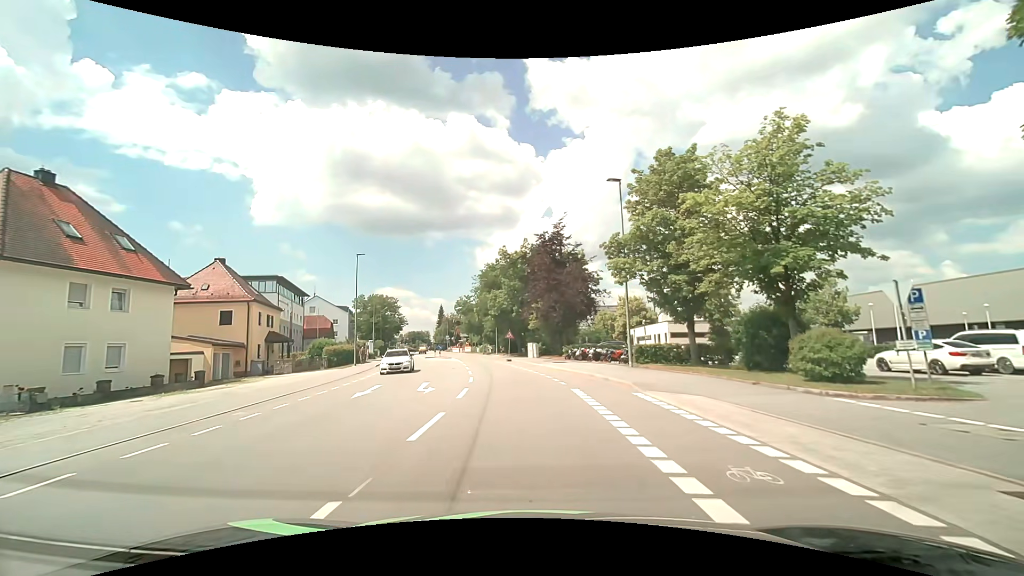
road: tertiary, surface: asphalt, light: Day
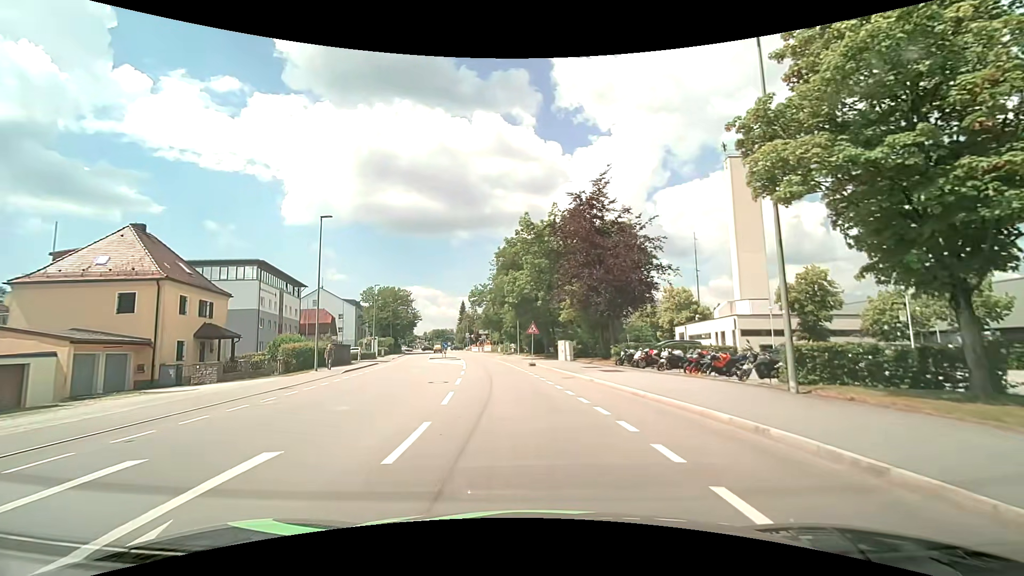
(-0.4, +13.7) m; -3°
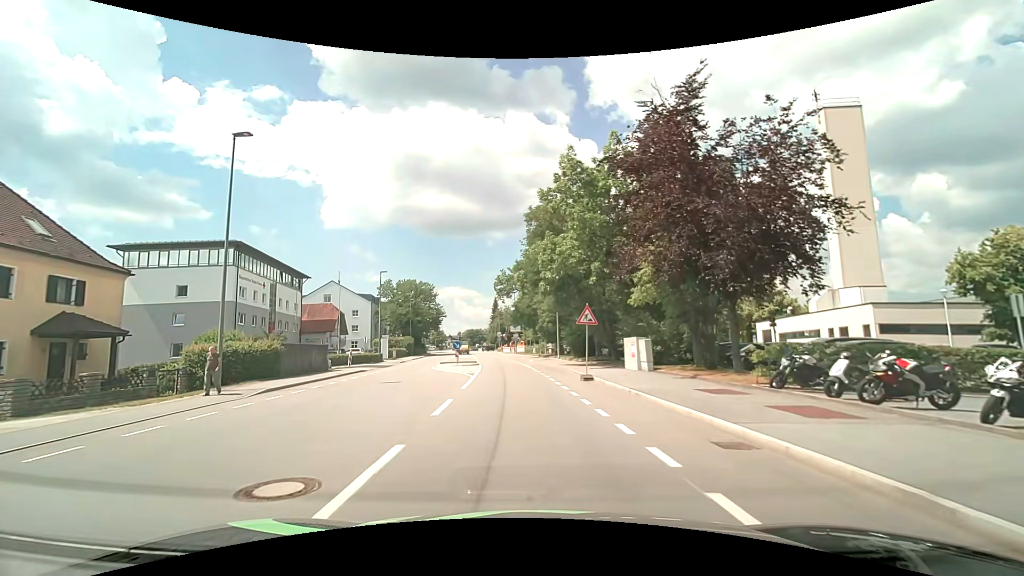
(-0.5, +14.2) m; -3°
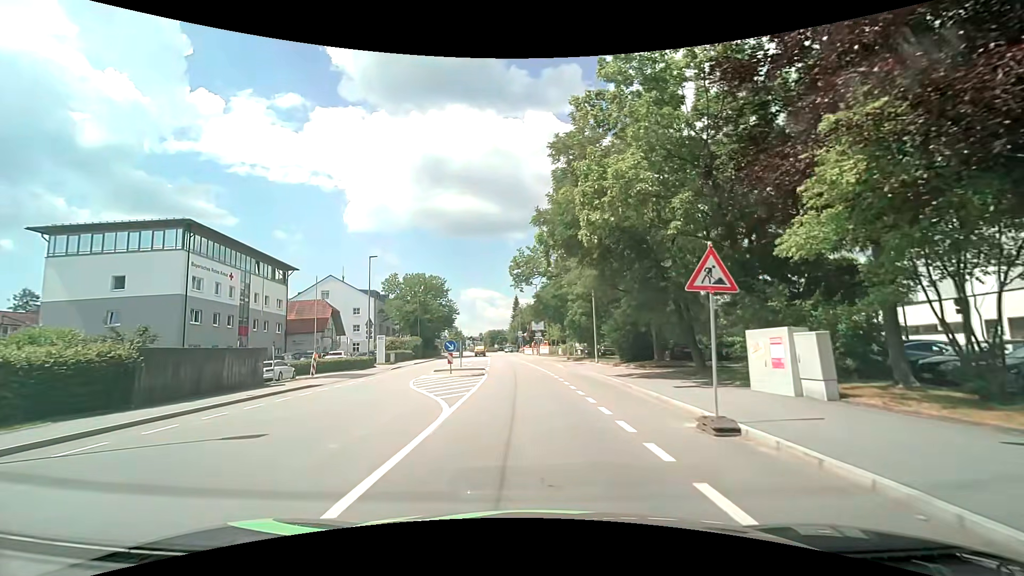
(-0.4, +11.8) m; -3°
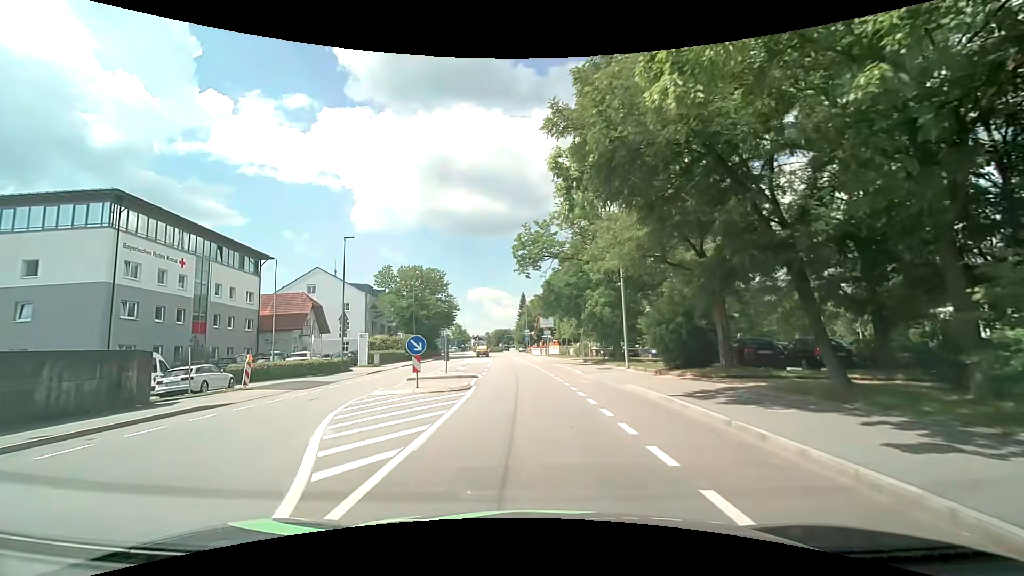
(-0.1, +8.3) m; -1°
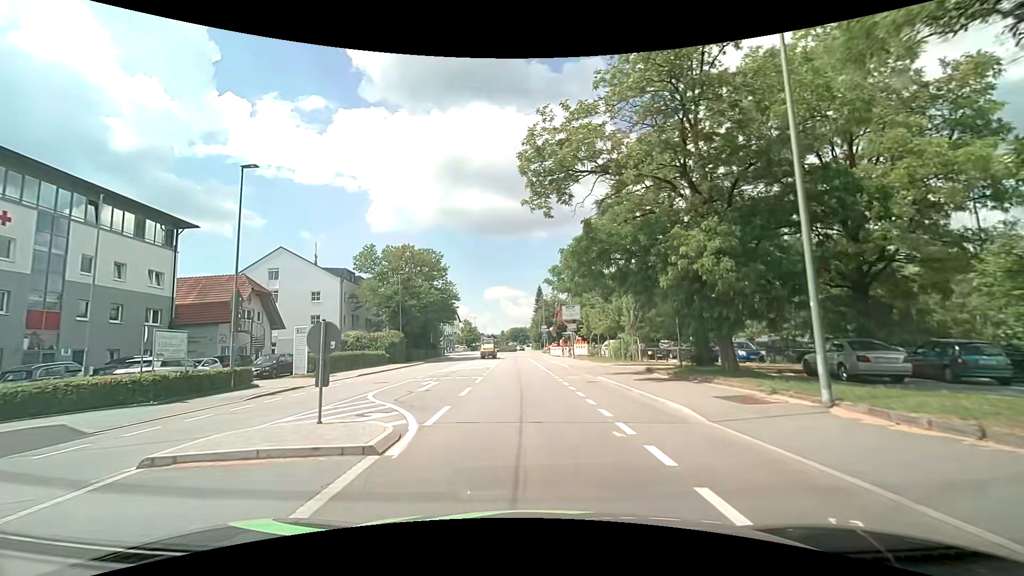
(-0.2, +15.9) m; -1°
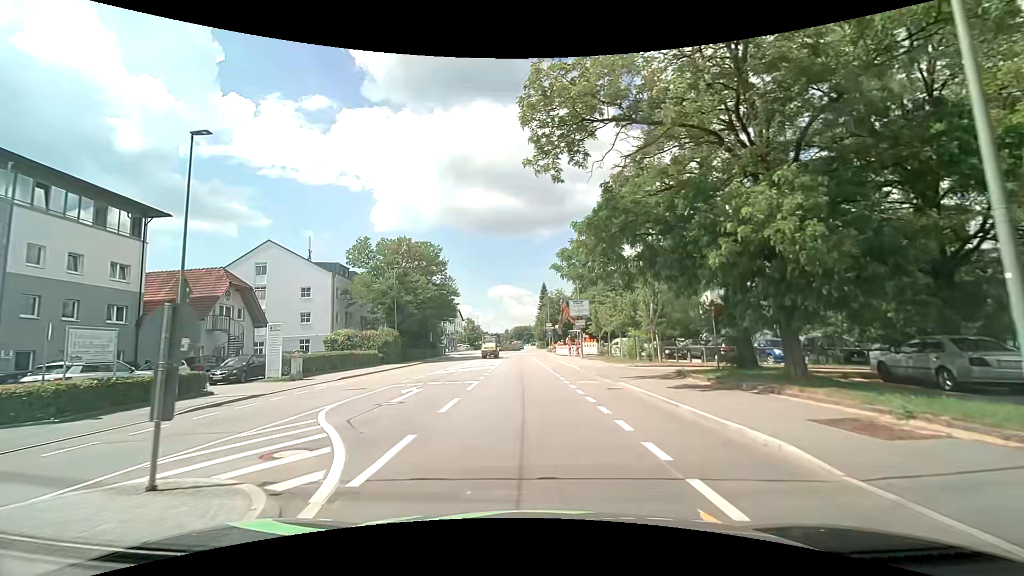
(0.0, +3.8) m; -1°
